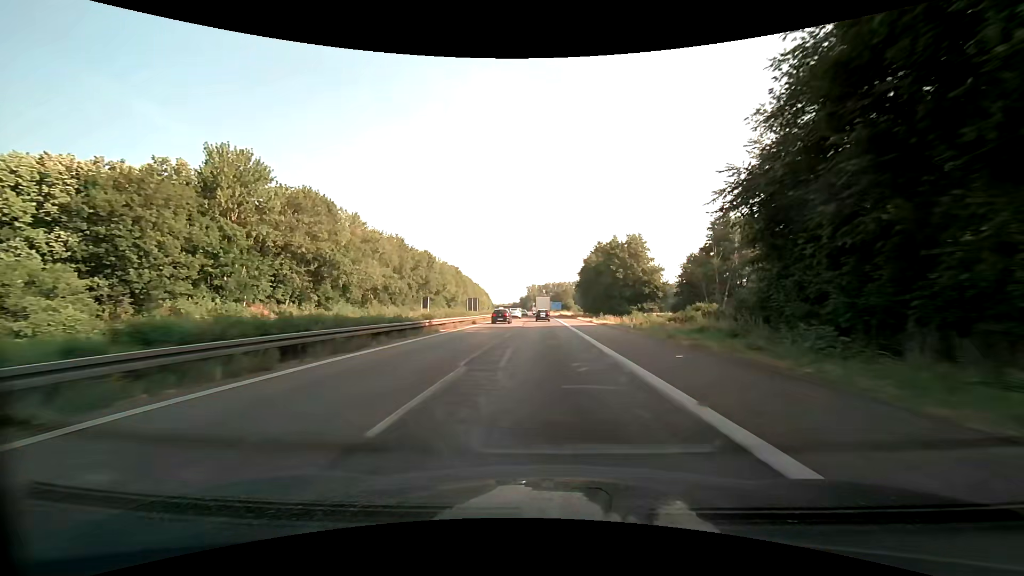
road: motorway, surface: asphalt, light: Day
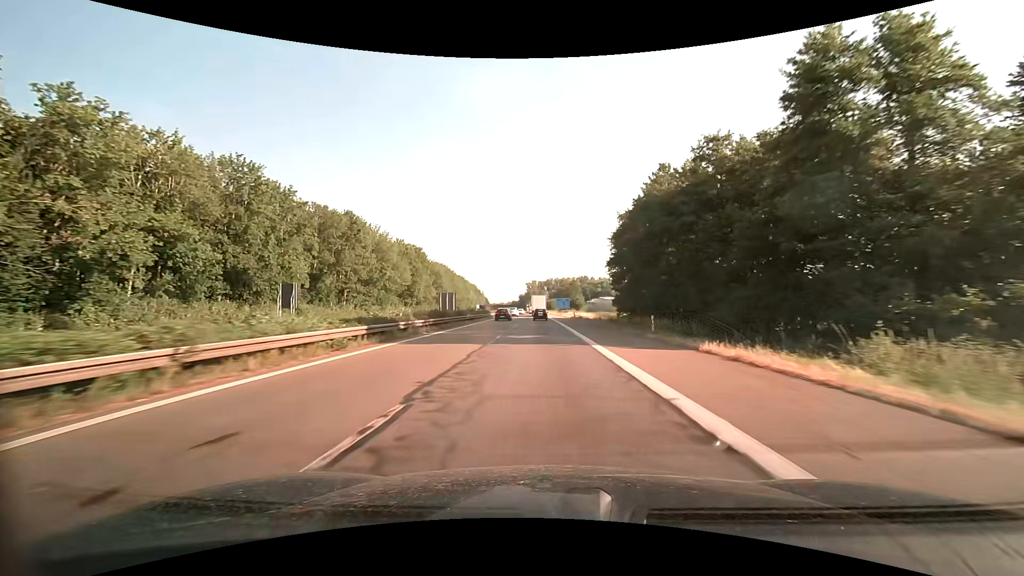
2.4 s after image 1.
(-0.1, +58.0) m; 0°
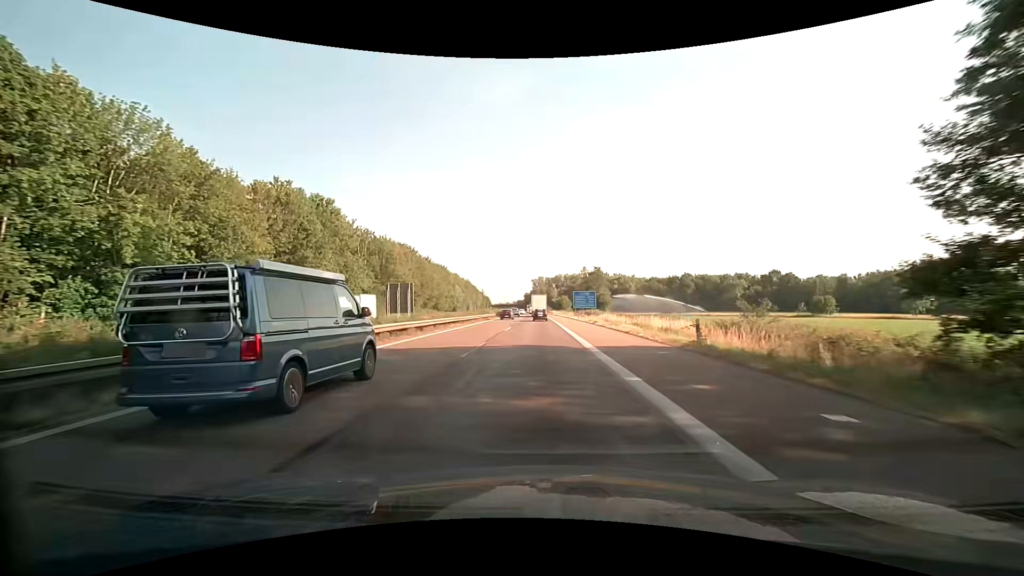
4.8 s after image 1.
(-0.5, +58.5) m; -1°
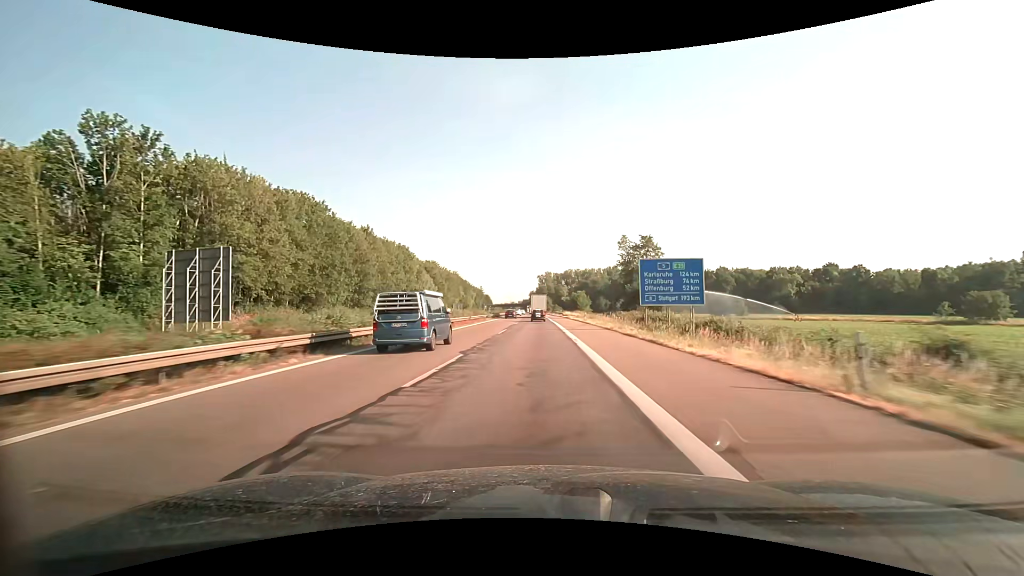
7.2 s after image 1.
(-0.3, +58.5) m; -1°
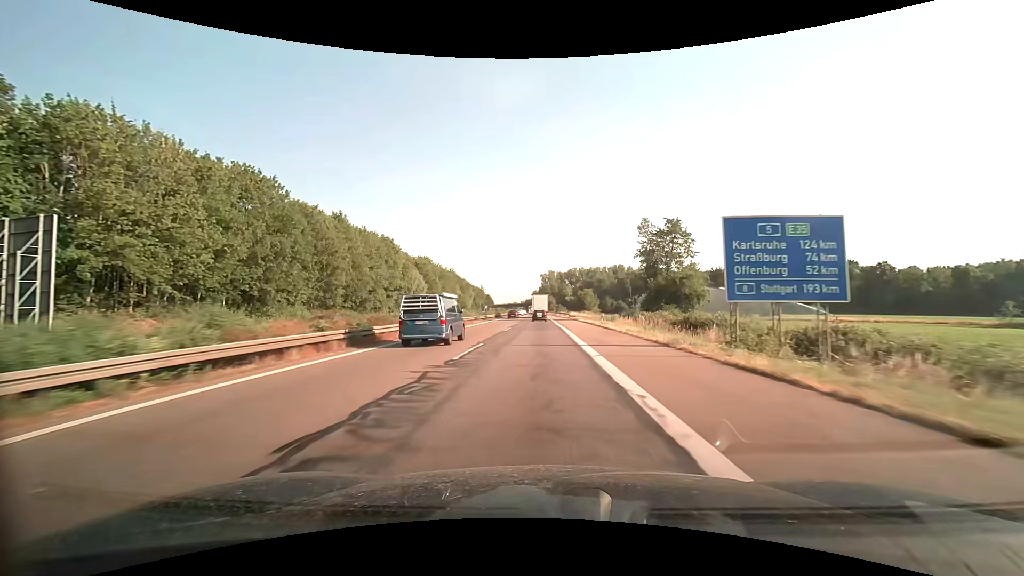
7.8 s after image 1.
(0.0, +14.7) m; 0°
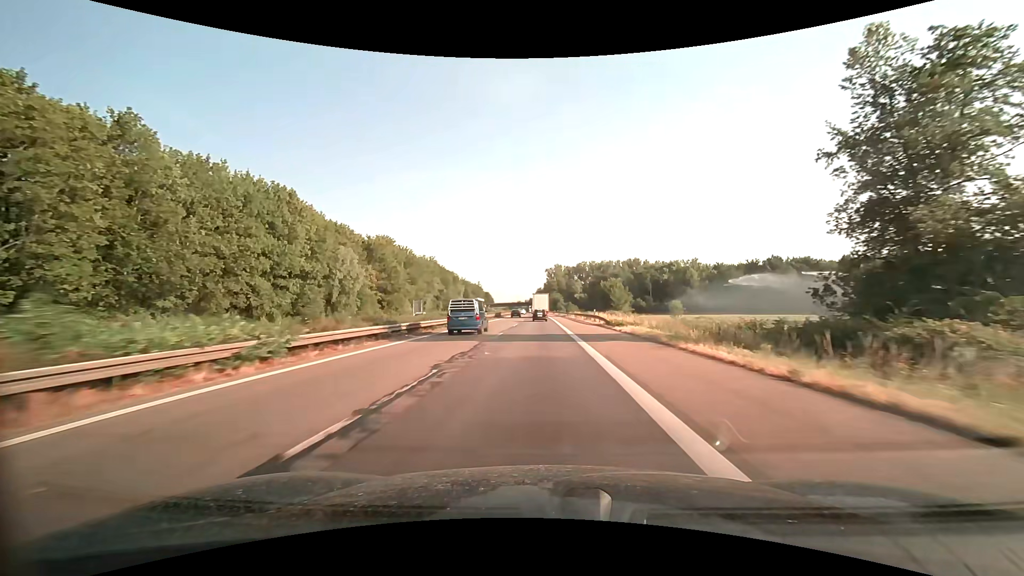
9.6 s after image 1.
(-0.3, +44.1) m; -1°
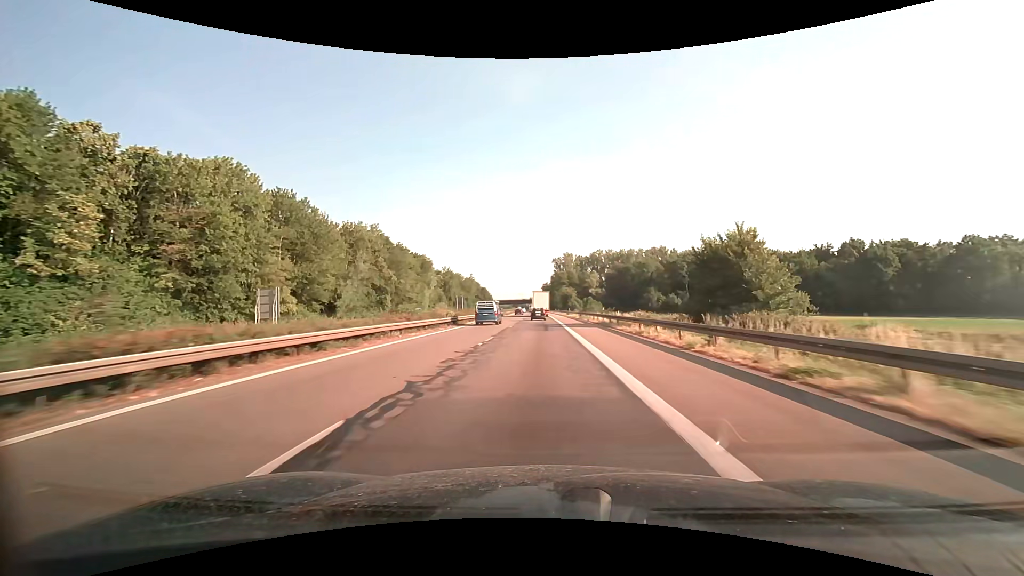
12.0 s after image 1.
(-0.3, +58.4) m; -1°
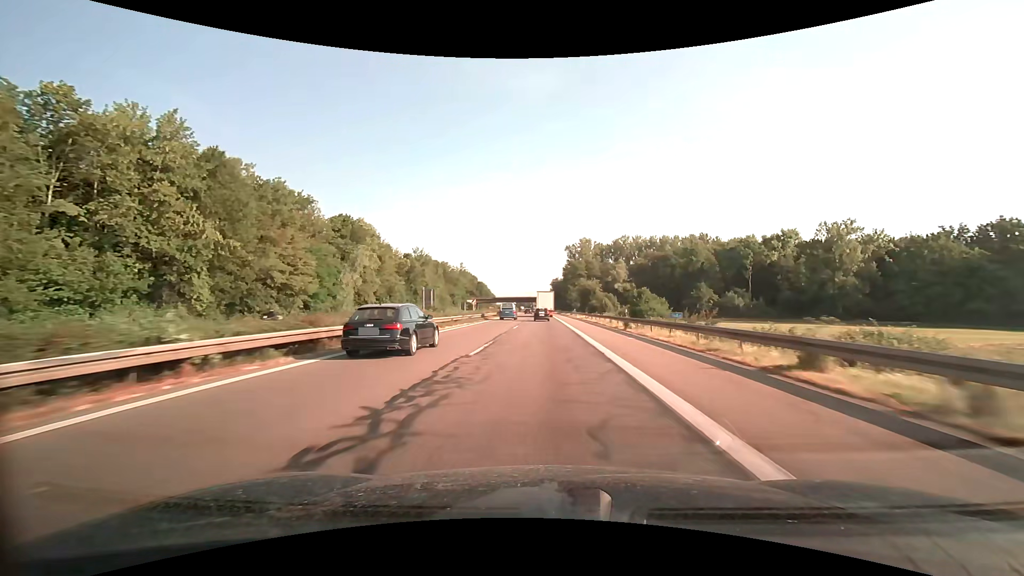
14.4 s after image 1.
(-0.6, +56.9) m; -1°
(0, +10) (0, +20) (0, +30) (0, +40) (0, +50) (0, +60) (-1, +70) (-1, +80) (-1, +90) (-1, +100) m
